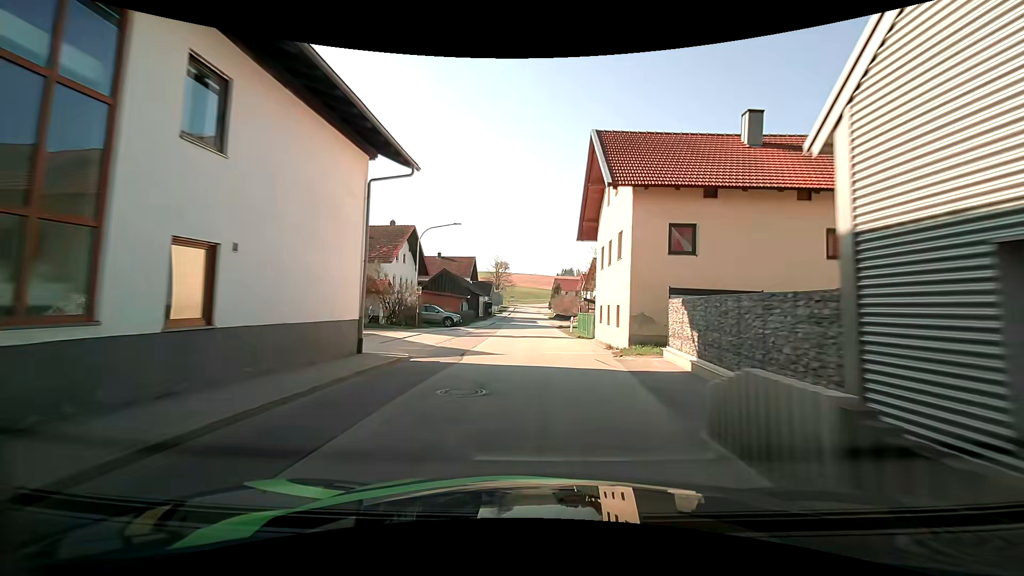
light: Day
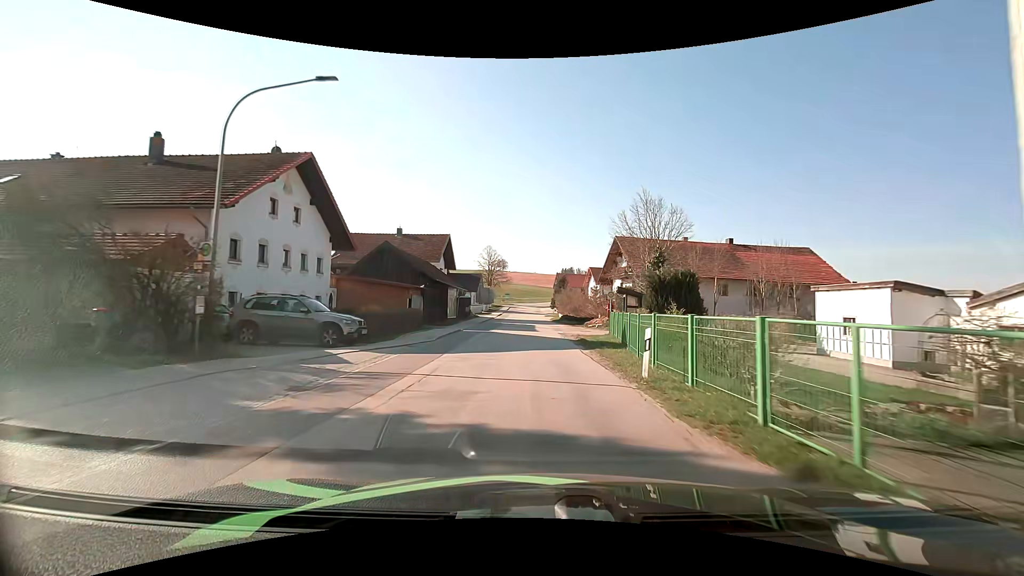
(-0.1, +22.3) m; -2°
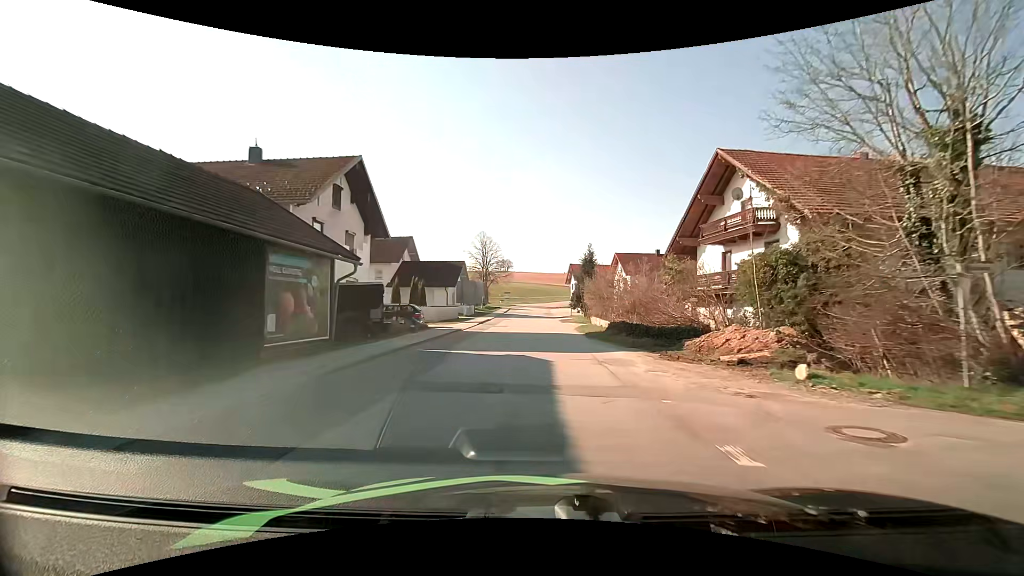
(+0.8, +29.8) m; +2°
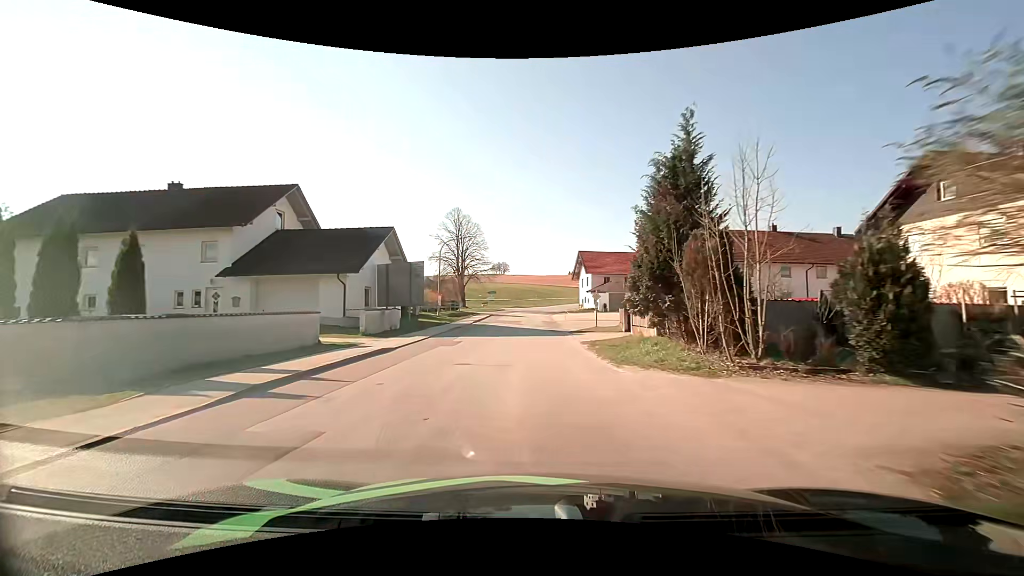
(+0.3, +30.2) m; +1°
